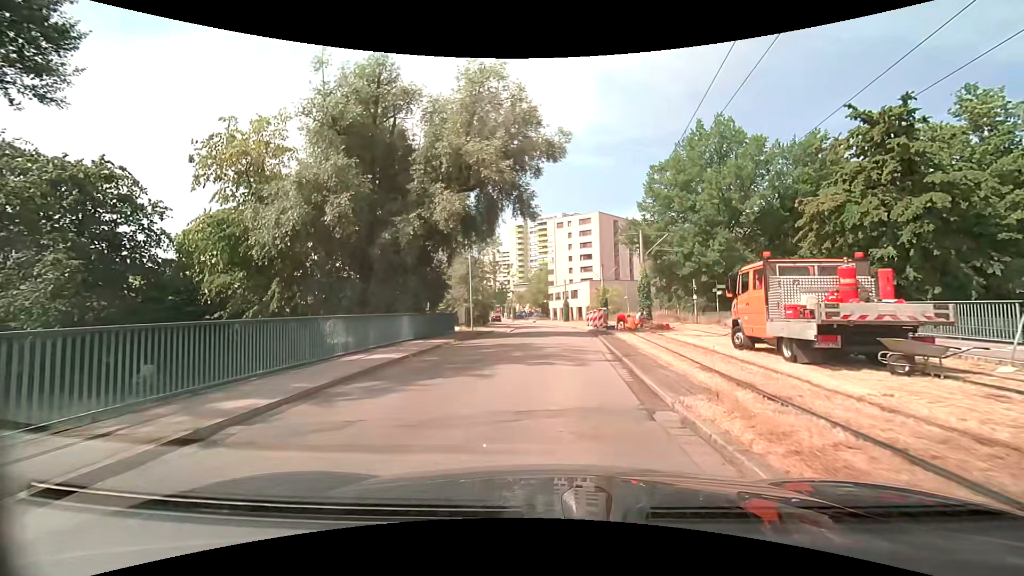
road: residential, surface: asphalt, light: Day
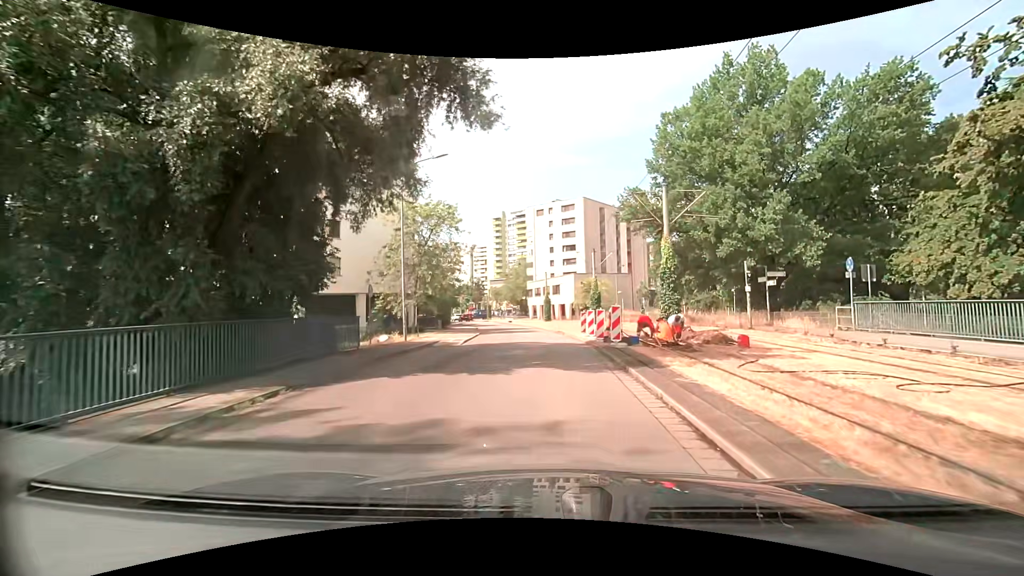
(+0.3, +13.3) m; +2°
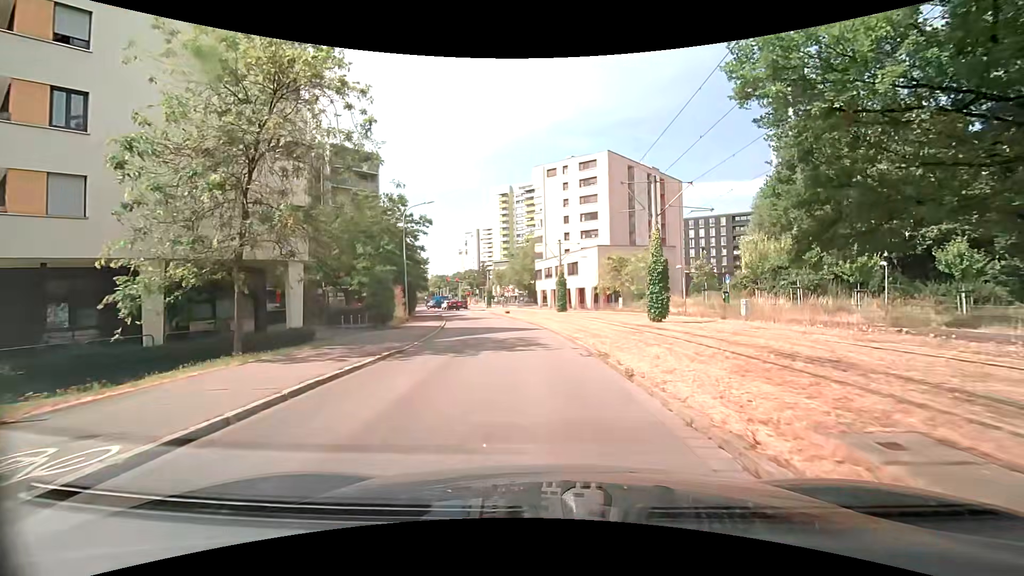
(+0.3, +22.7) m; 0°
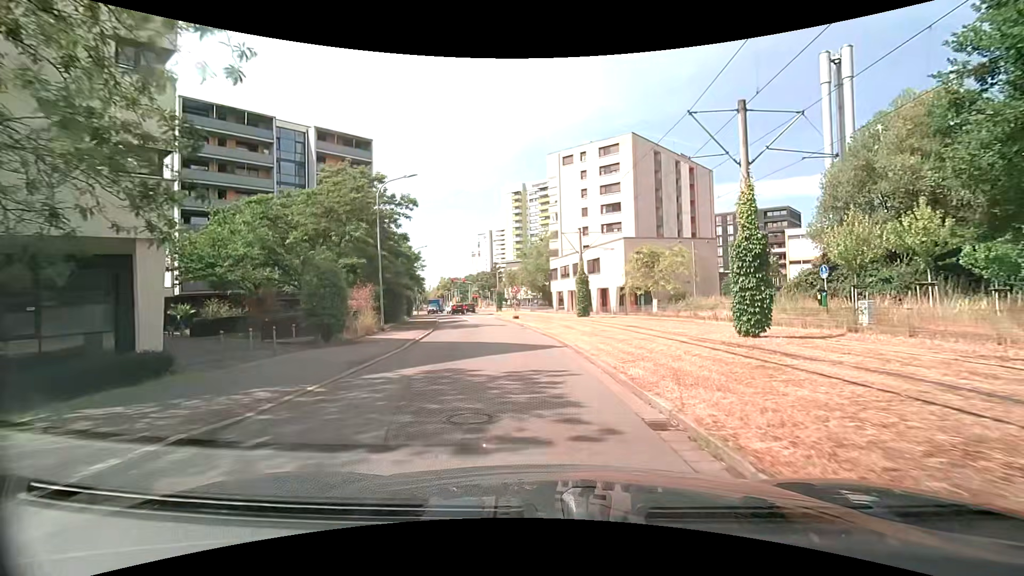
(-0.1, +9.3) m; -2°
(0, +10) (-1, +20) (-2, +30) (-4, +40) (-6, +49) (-9, +59) (-11, +69) (-14, +78) (-17, +88) (-20, +98) m
